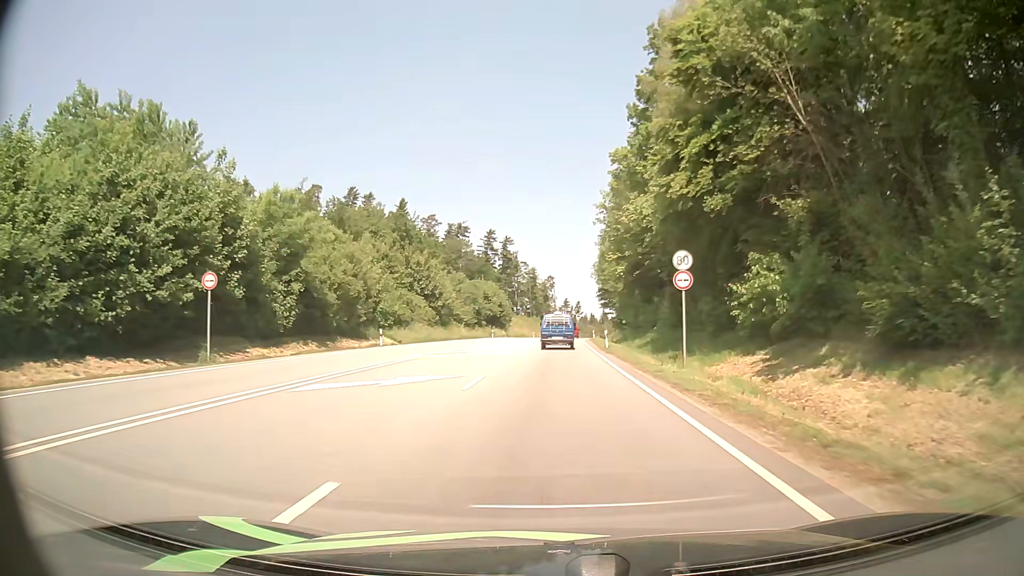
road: primary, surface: asphalt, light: Day
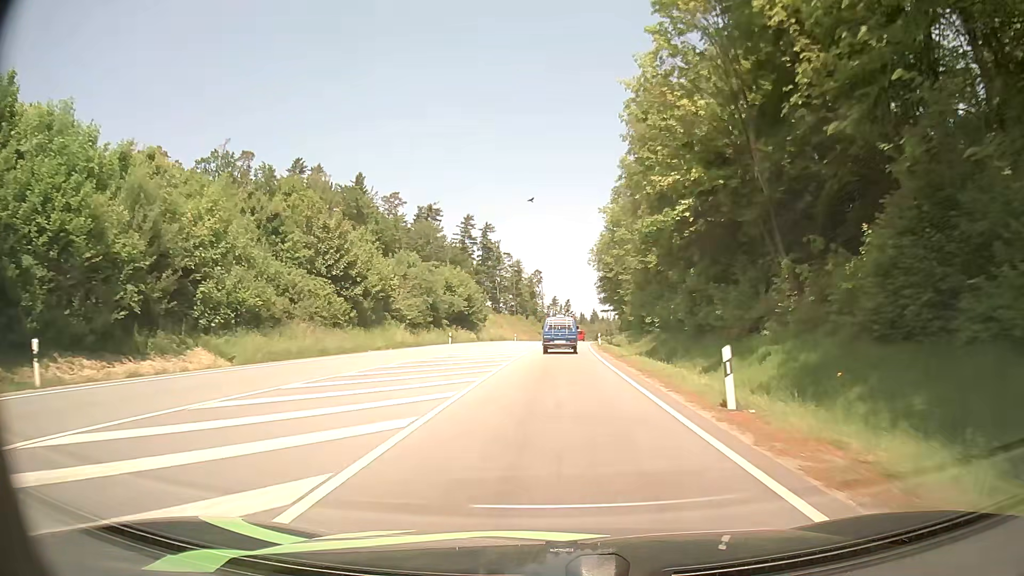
(+0.2, +29.2) m; +1°
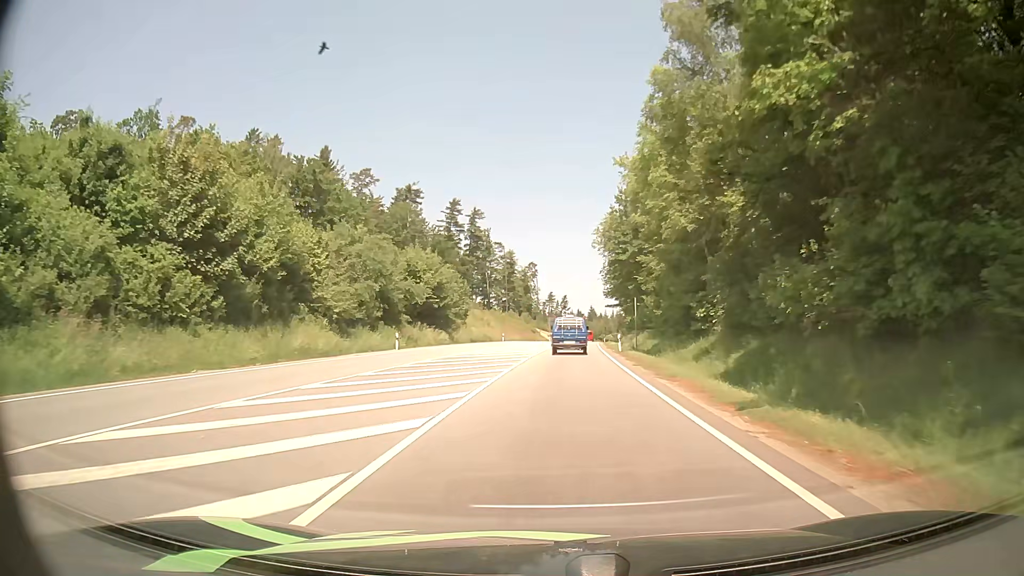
(+0.1, +20.2) m; +1°
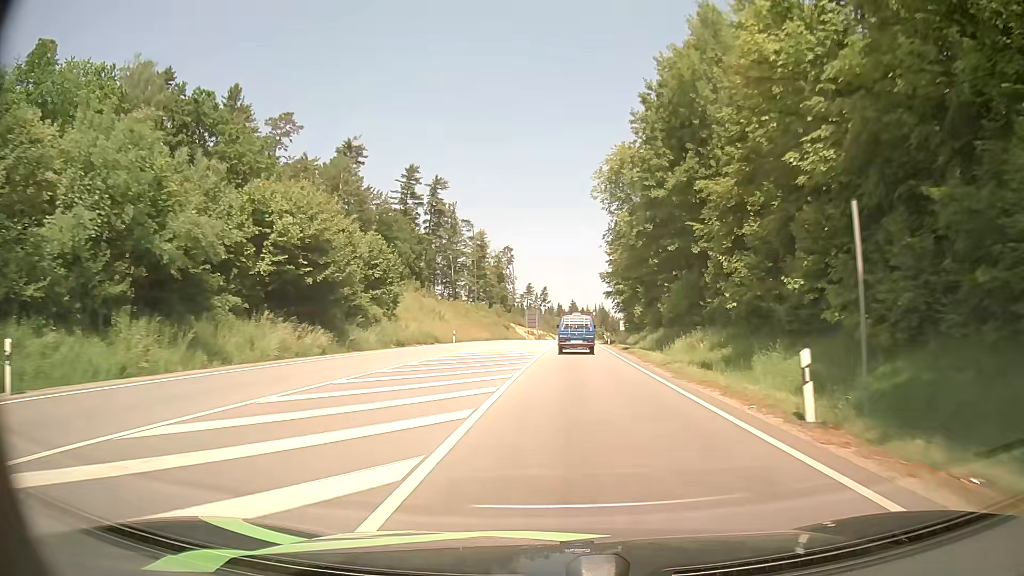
(+0.3, +31.4) m; +2°
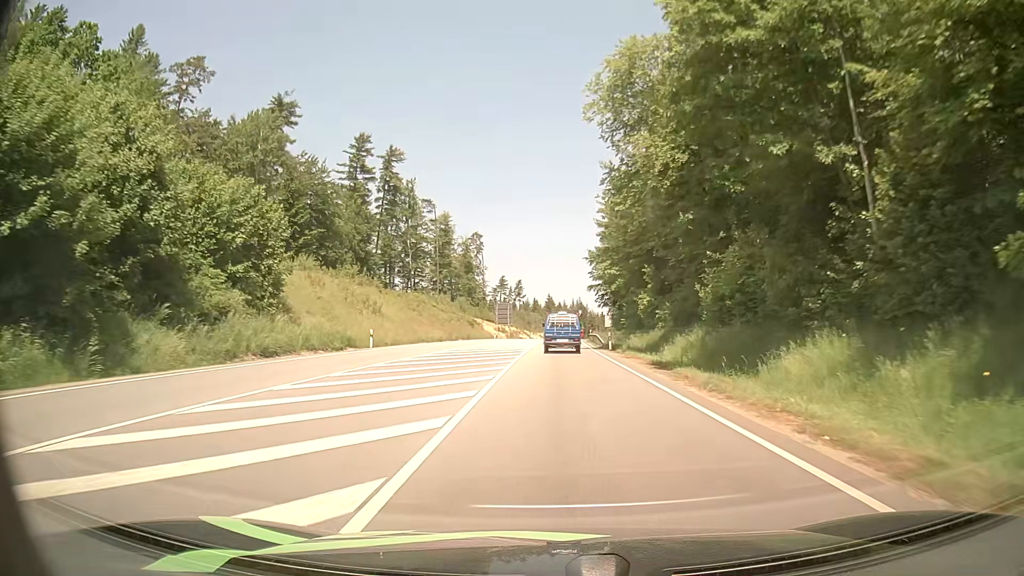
(+0.5, +21.1) m; +2°
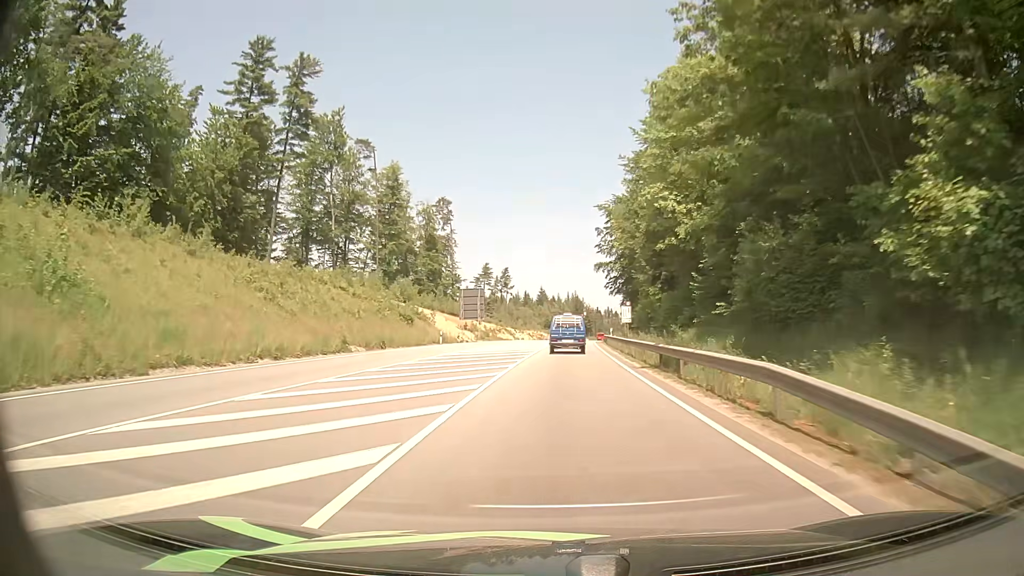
(+0.3, +42.5) m; 0°
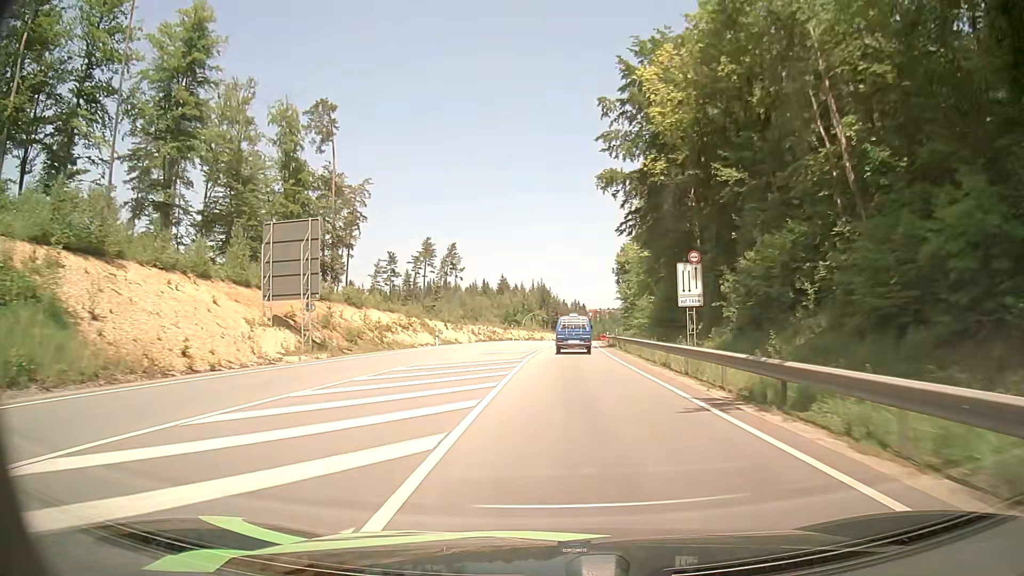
(+1.4, +55.5) m; +3°
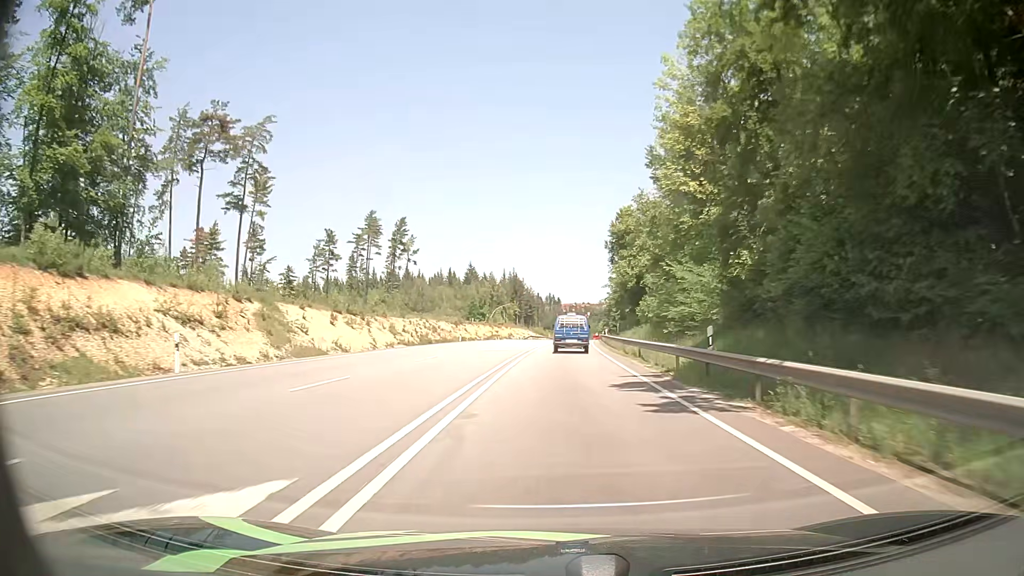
(+1.0, +35.2) m; +3°
(0, +10) (0, +20) (0, +30) (+1, +40) (+1, +50) (+1, +60) (+2, +70) (+3, +80) (+3, +90) (+4, +100) m
